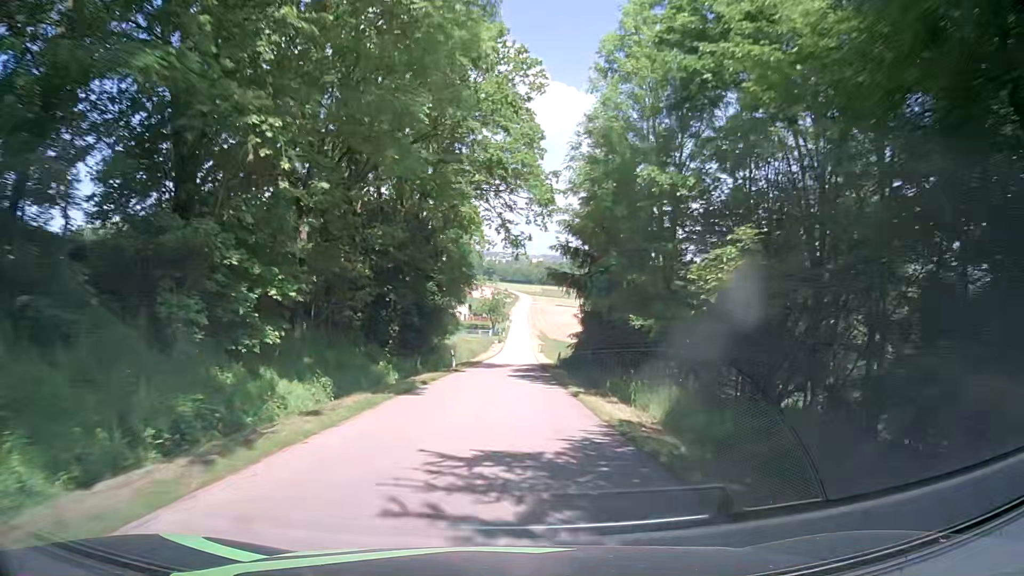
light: Day
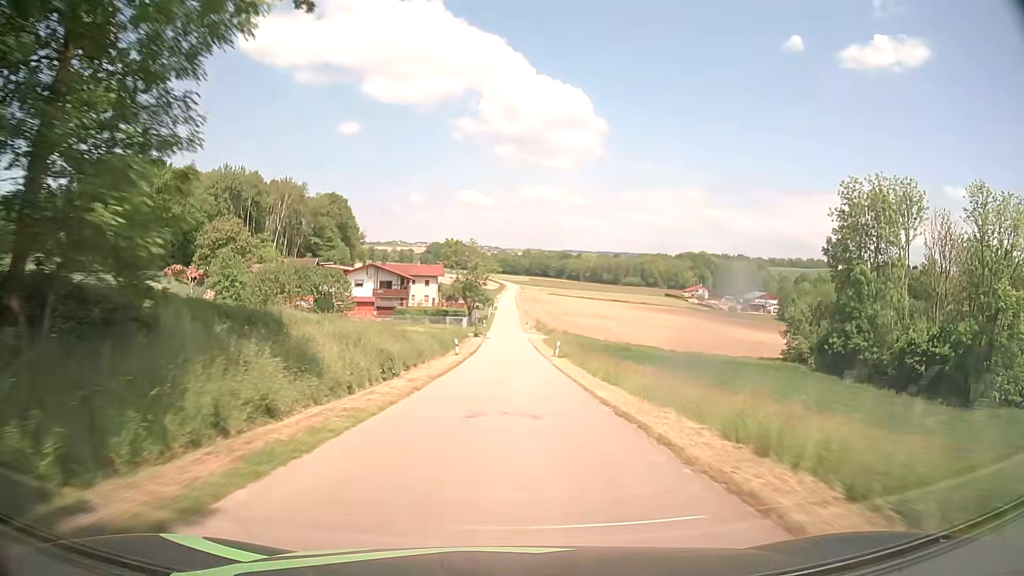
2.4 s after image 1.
(+0.6, +47.6) m; +2°
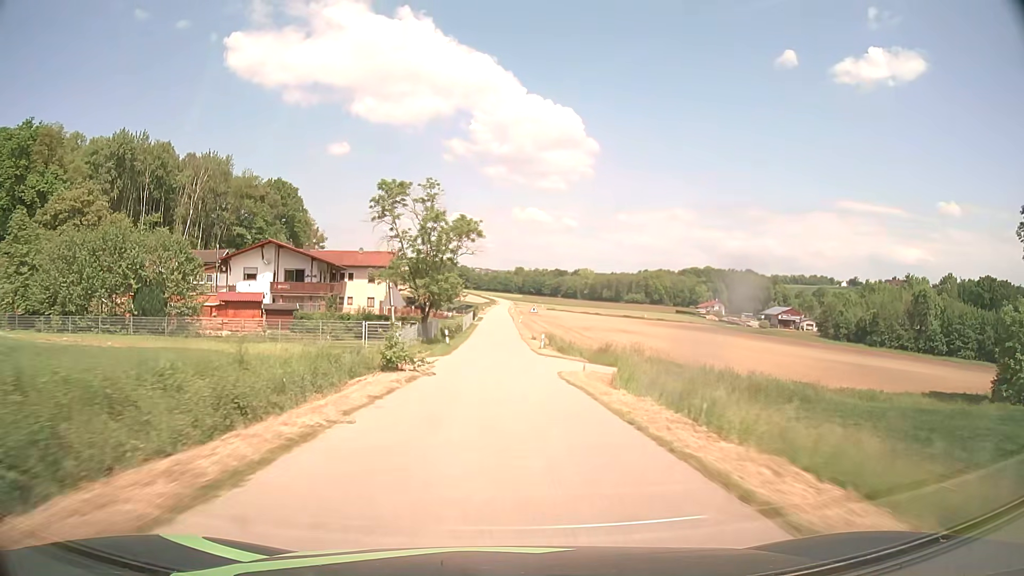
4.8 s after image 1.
(-0.1, +48.7) m; 0°
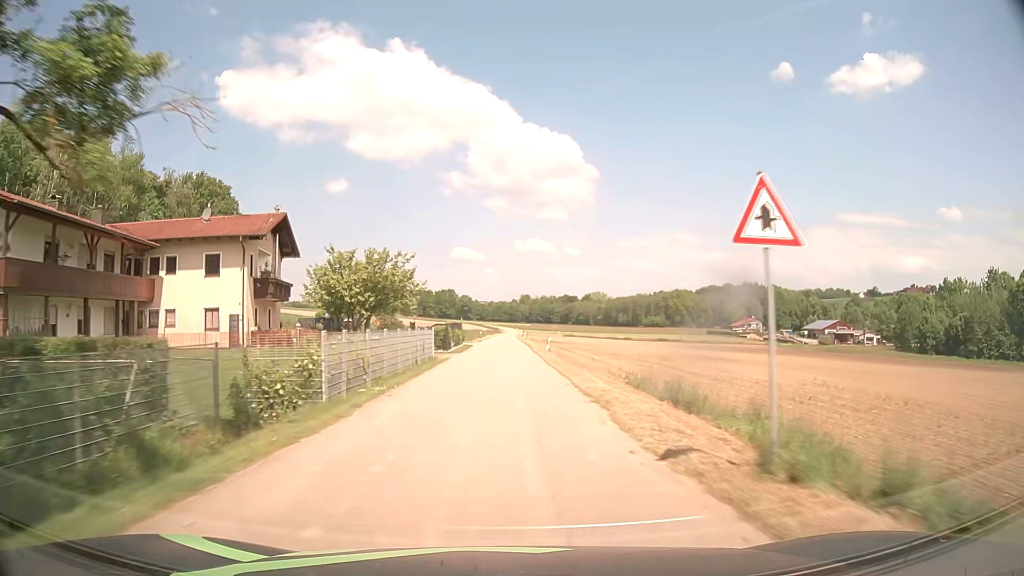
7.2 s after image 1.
(-0.2, +48.9) m; 0°
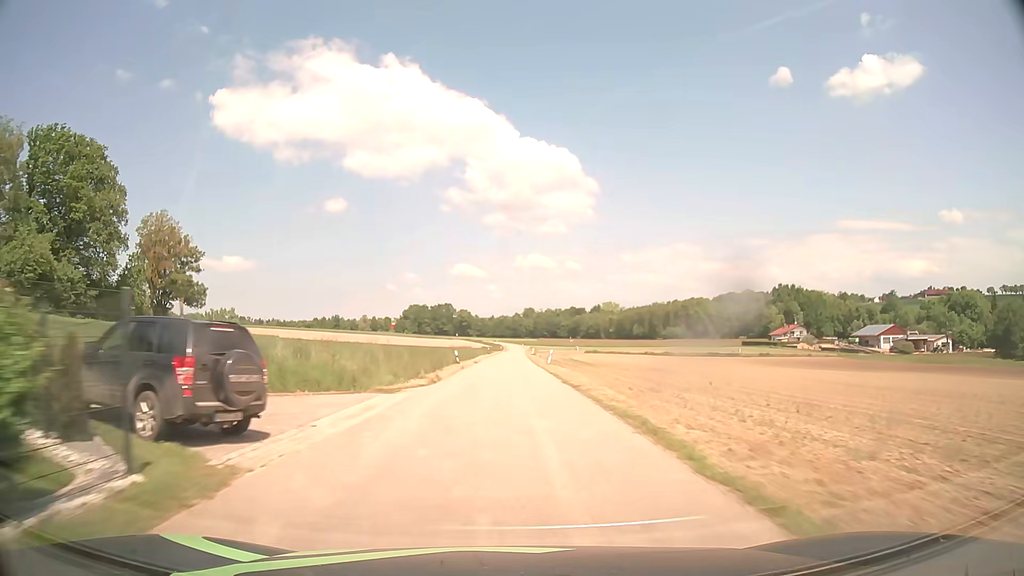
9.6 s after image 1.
(-0.3, +49.3) m; 0°
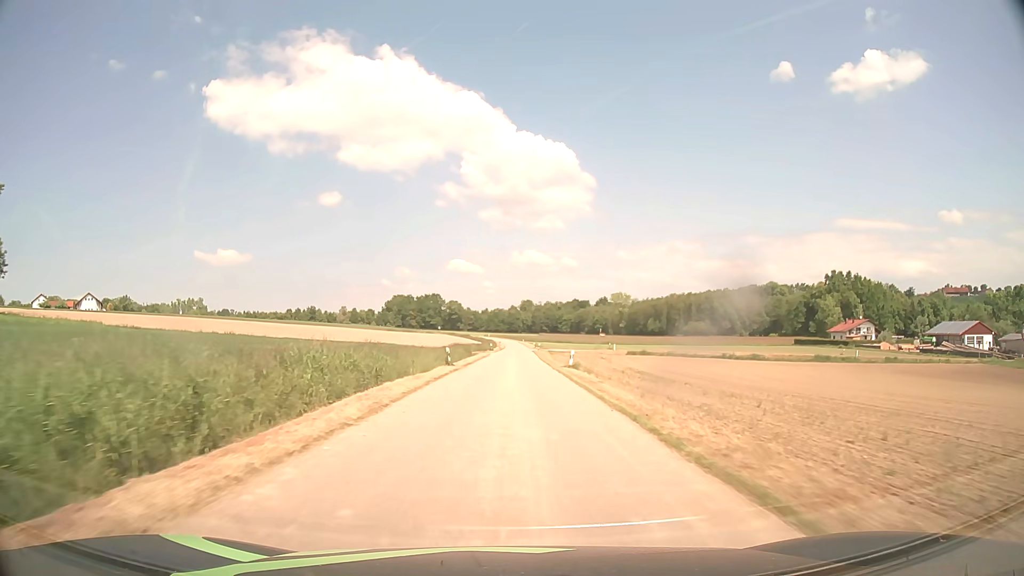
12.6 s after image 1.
(-0.1, +60.4) m; 0°
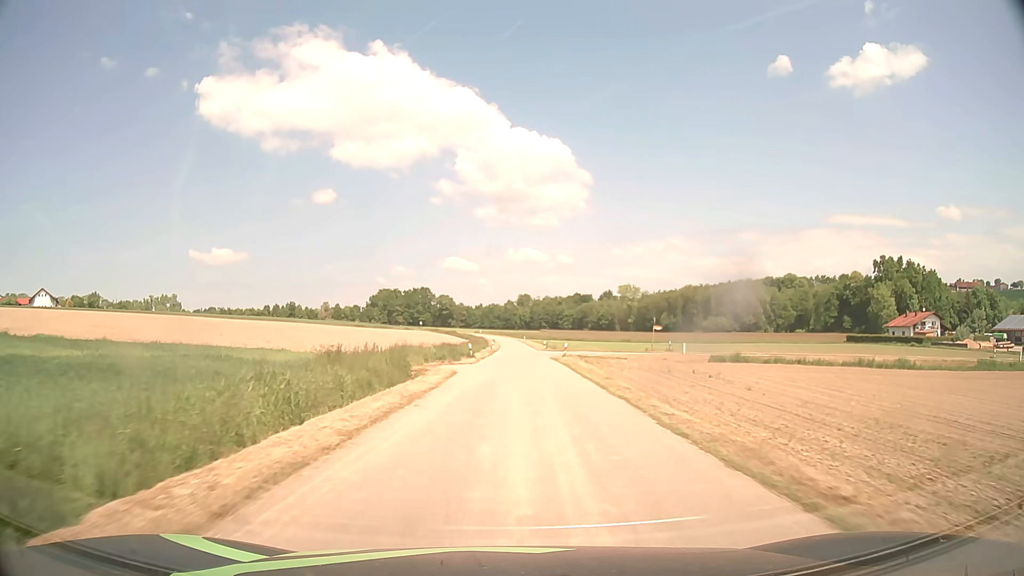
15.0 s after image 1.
(+0.1, +41.5) m; 0°
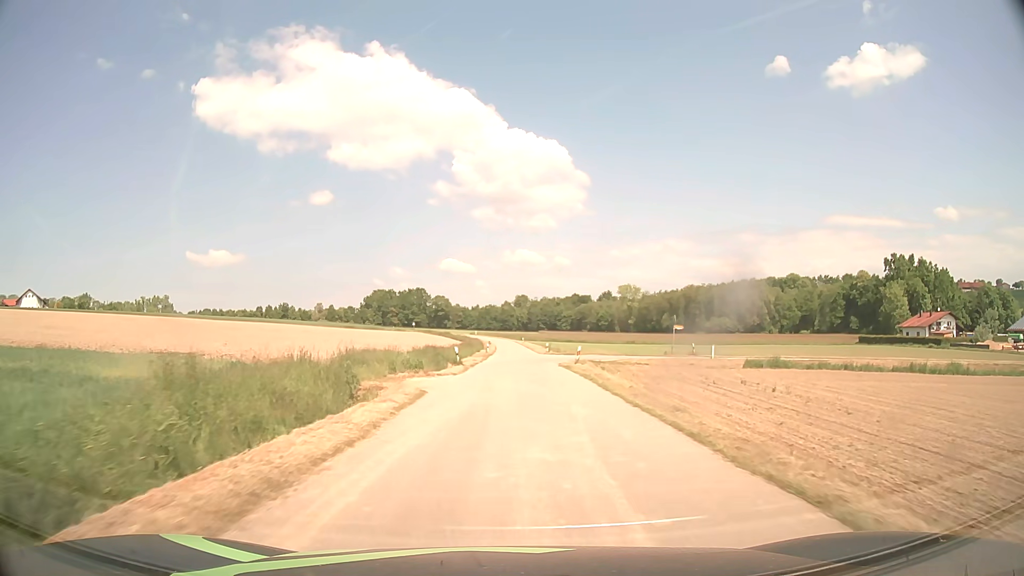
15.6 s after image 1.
(0.0, +9.2) m; 0°
